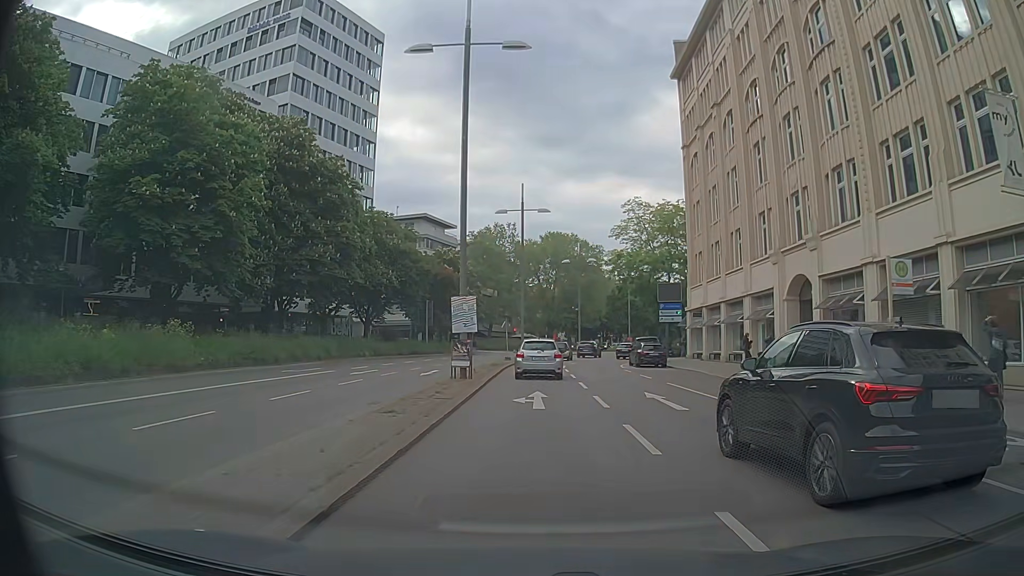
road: primary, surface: asphalt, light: Day
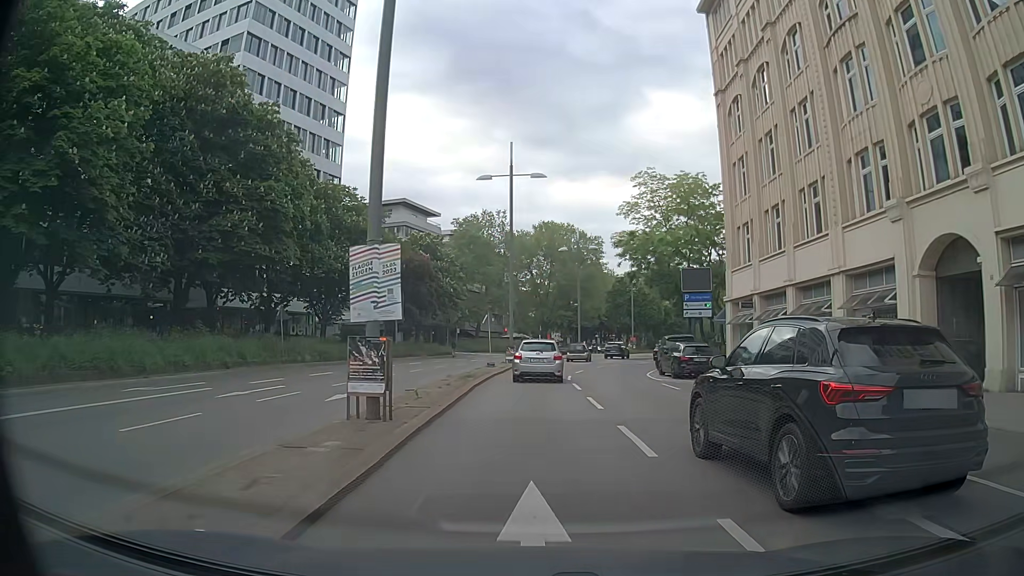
(+0.2, +12.1) m; +1°
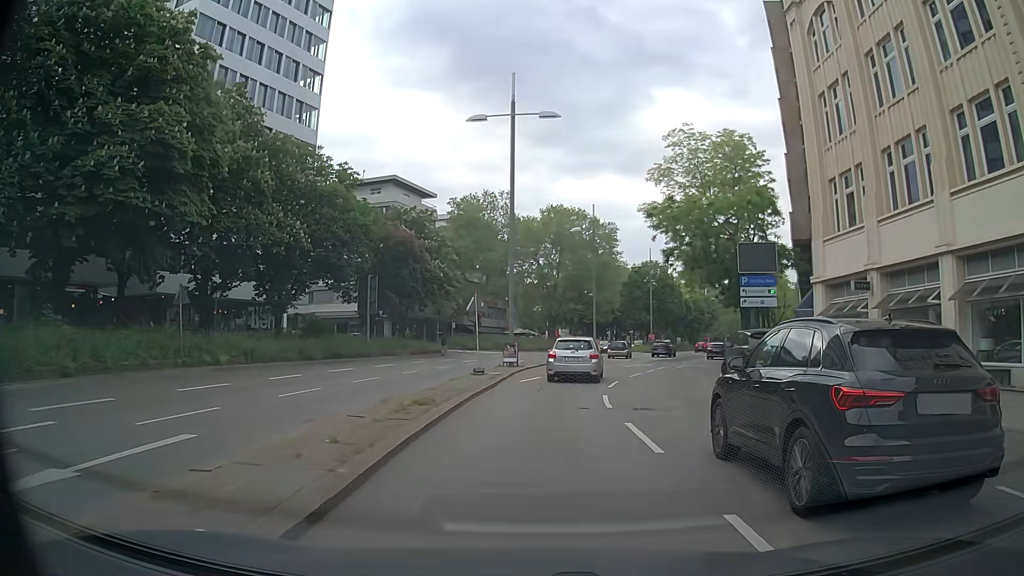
(0.0, +11.8) m; -1°
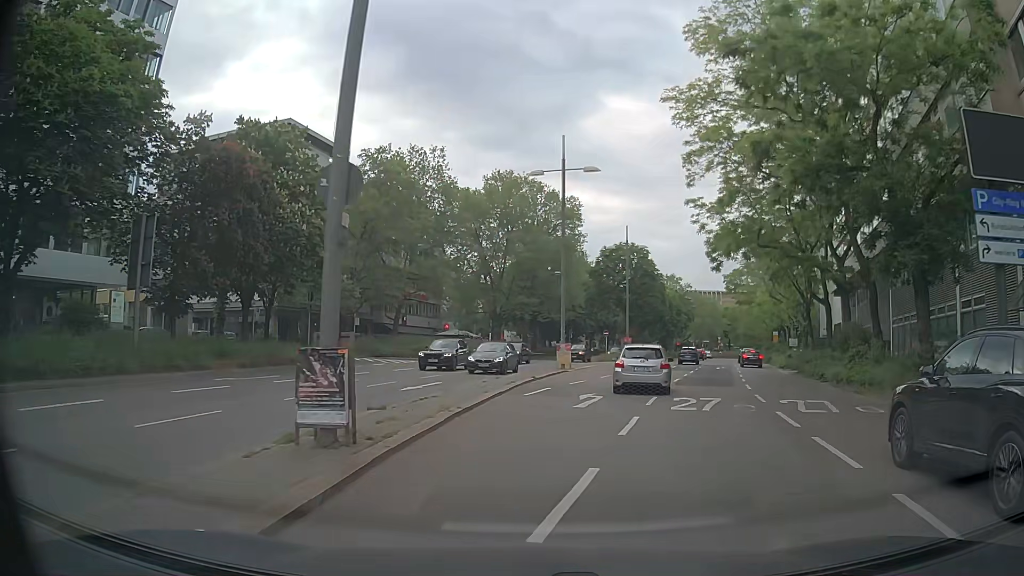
(+0.9, +23.5) m; +5°
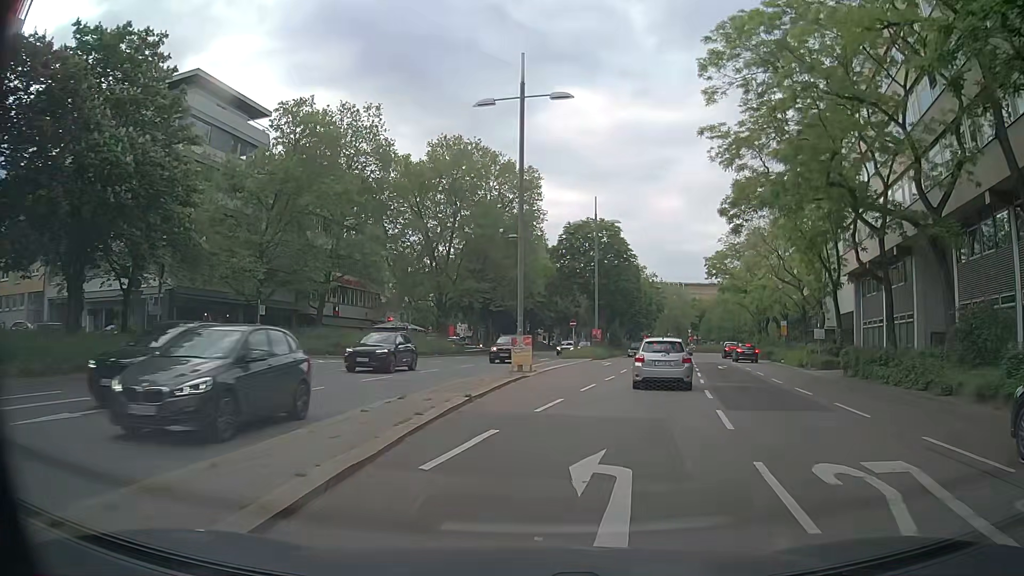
(+0.5, +11.8) m; +5°
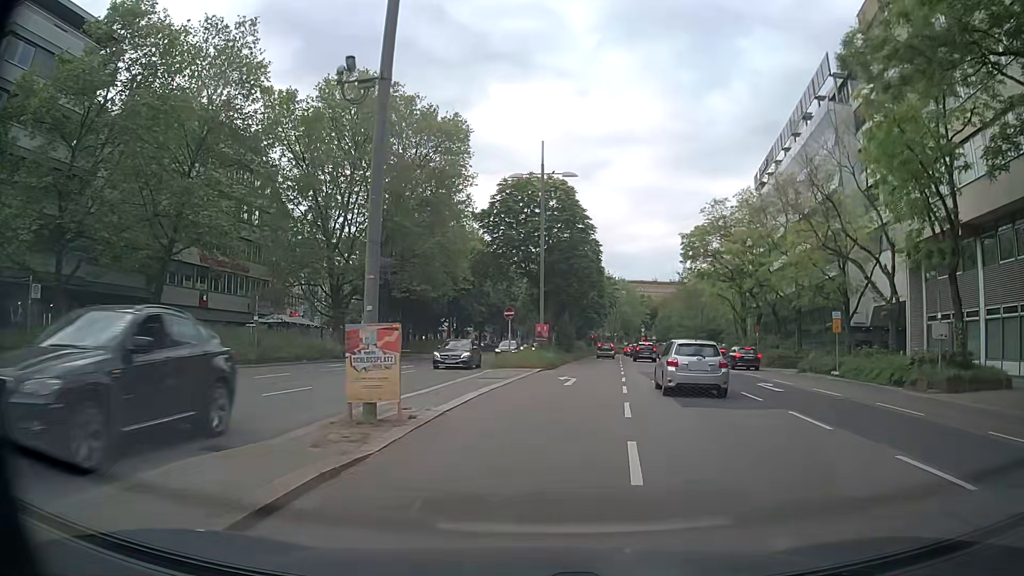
(+0.3, +18.0) m; +4°
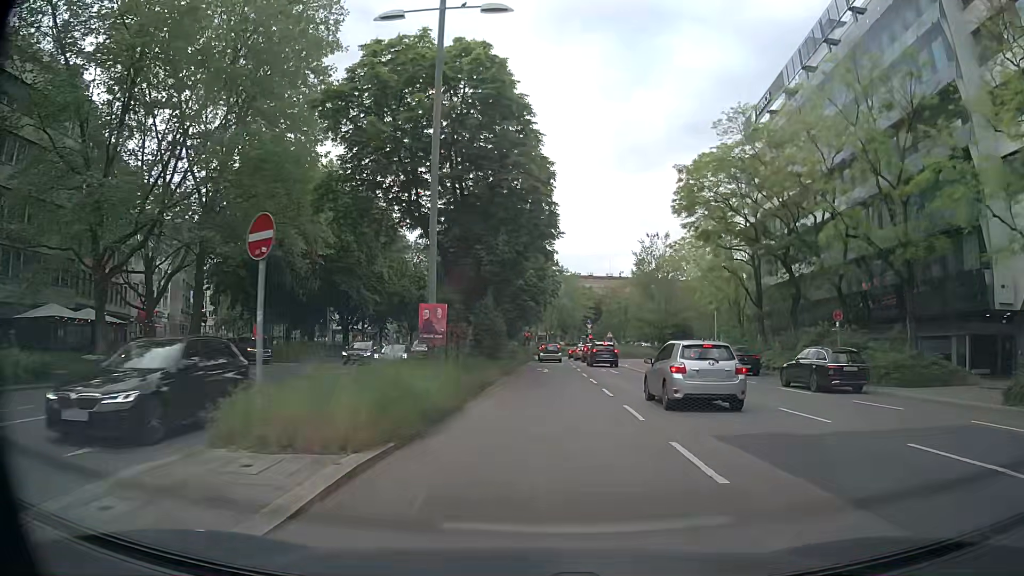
(+1.6, +23.4) m; +7°
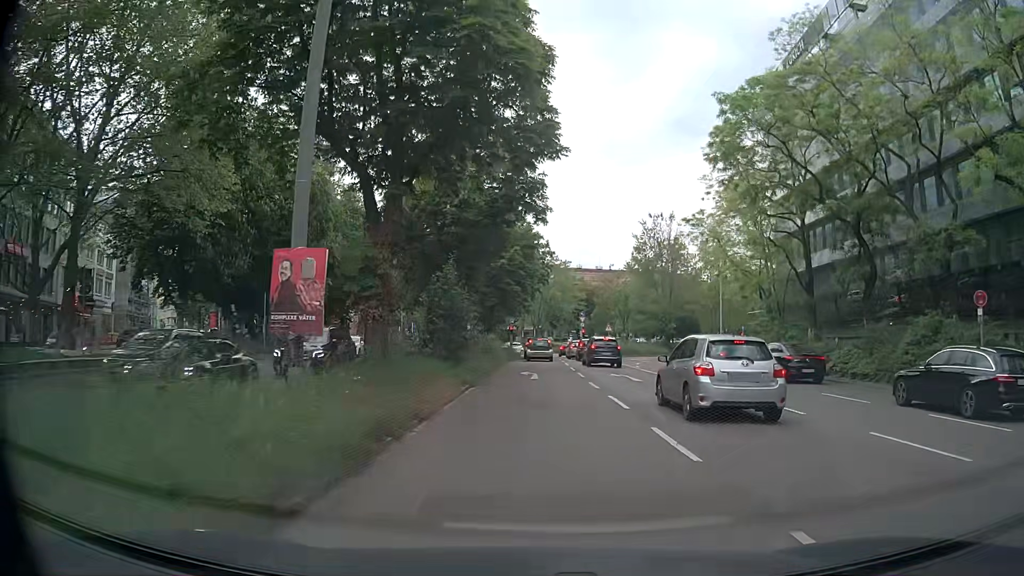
(0.0, +10.7) m; 0°
